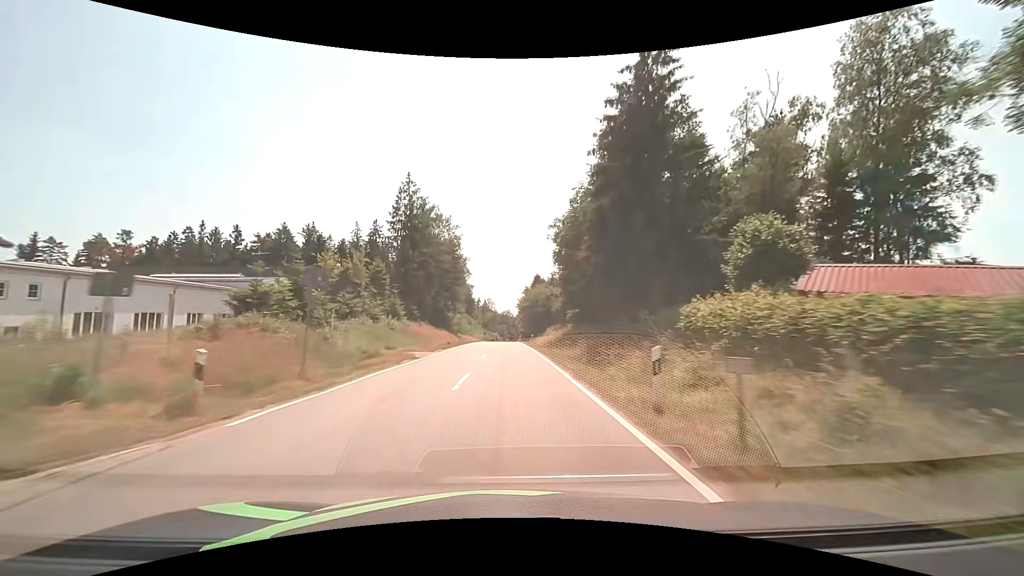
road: tertiary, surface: asphalt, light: Day
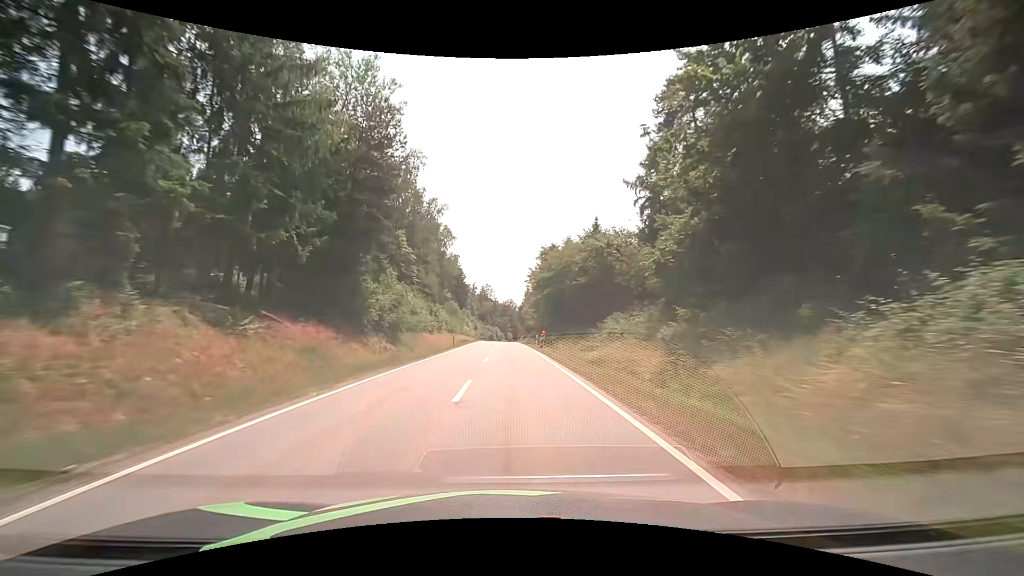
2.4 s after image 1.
(-0.1, +50.6) m; 0°
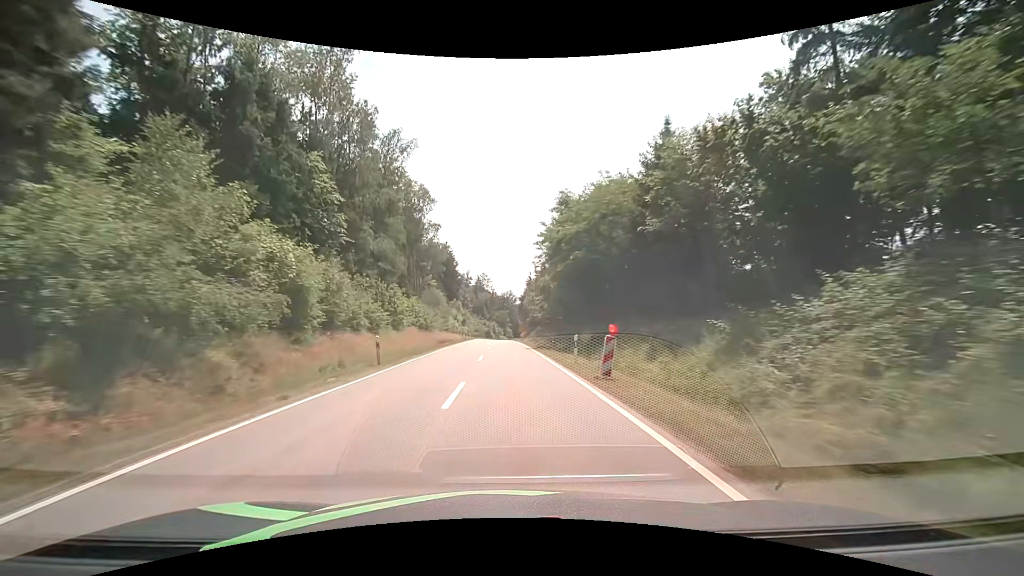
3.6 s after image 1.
(+0.1, +25.4) m; 0°
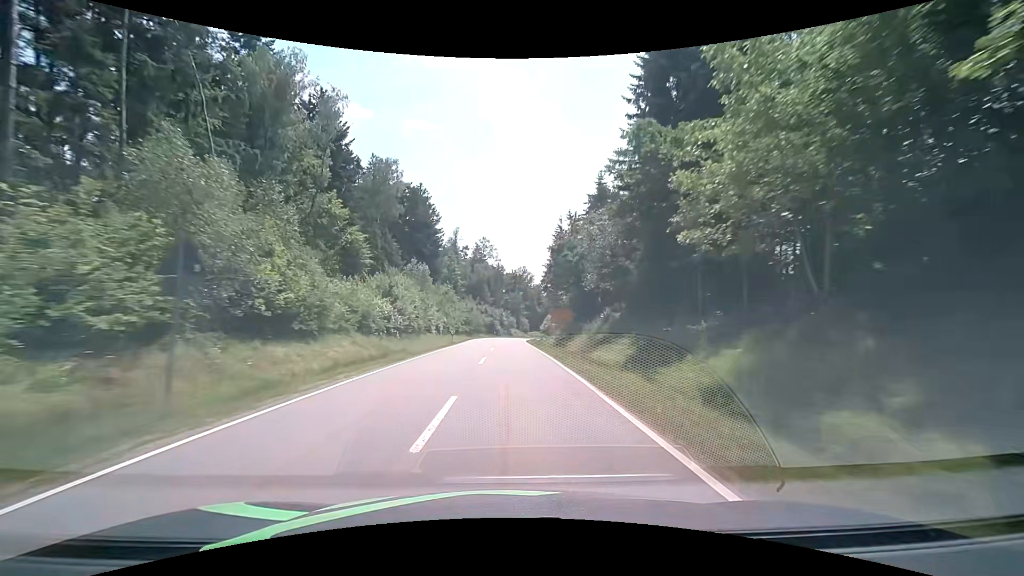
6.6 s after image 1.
(-0.5, +63.4) m; -1°
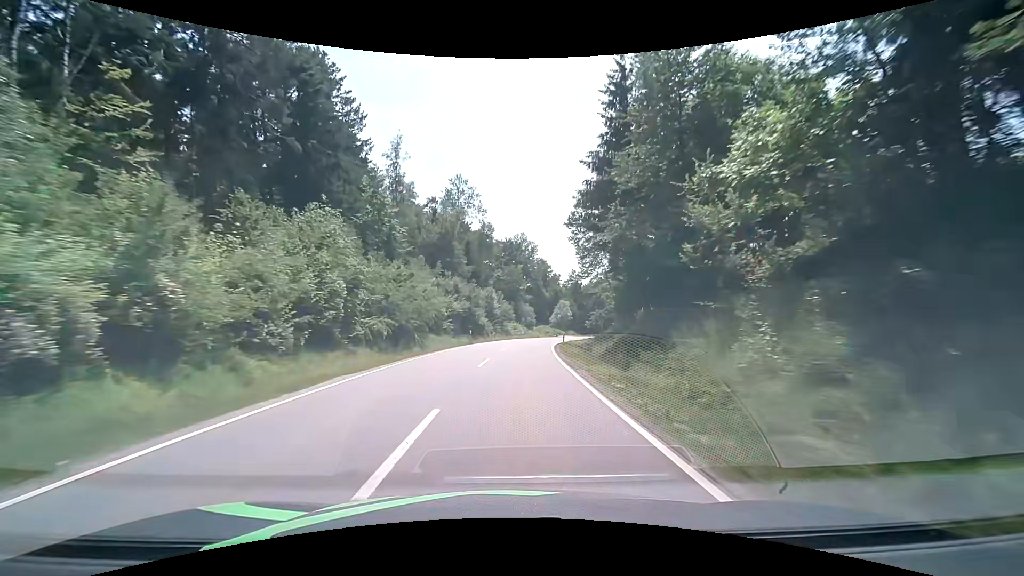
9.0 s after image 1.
(+0.3, +50.3) m; +1°
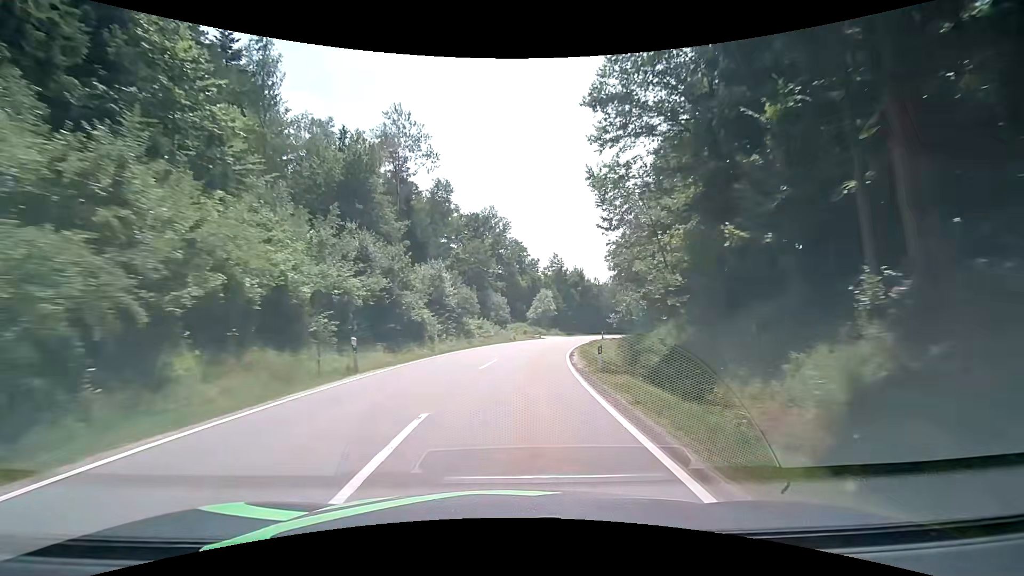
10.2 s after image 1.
(+0.5, +24.4) m; +3°
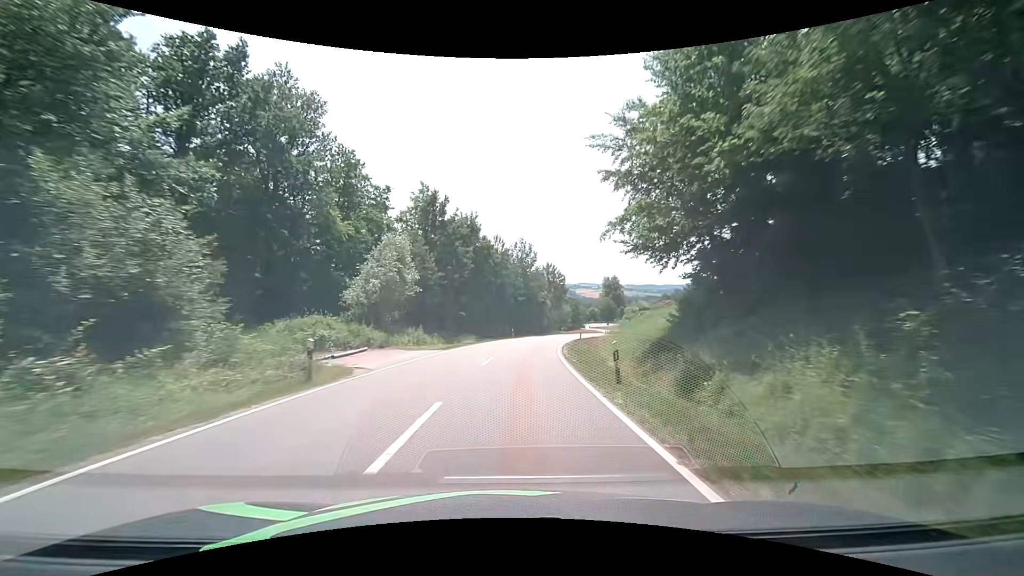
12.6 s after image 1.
(+5.1, +46.7) m; +13°
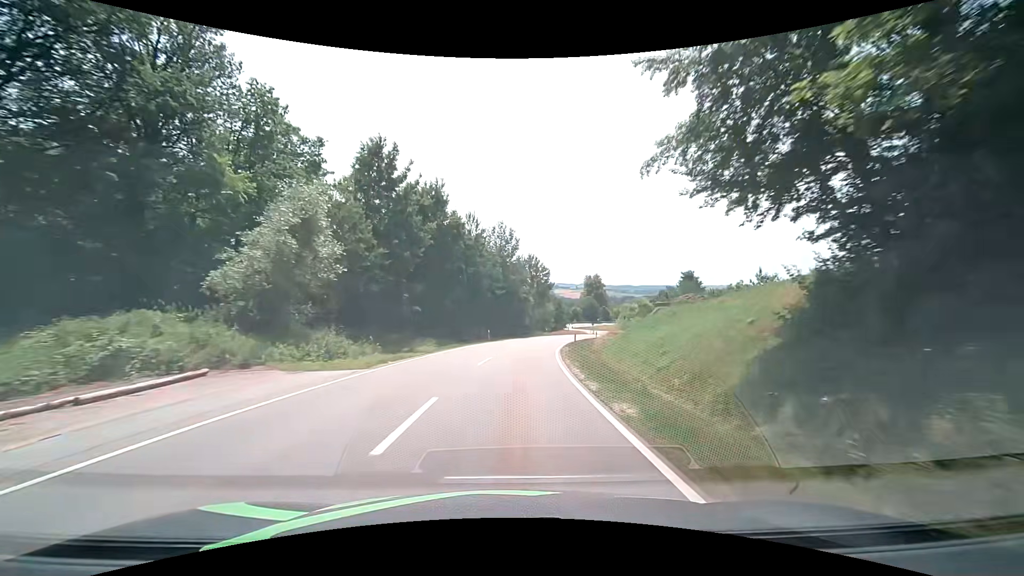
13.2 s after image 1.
(+0.3, +11.6) m; +3°
(0, +10) (+1, +20) (+2, +30) (+3, +40) (+5, +50) (+7, +59) (+9, +69) (+12, +79) (+16, +88) (+19, +97) m
